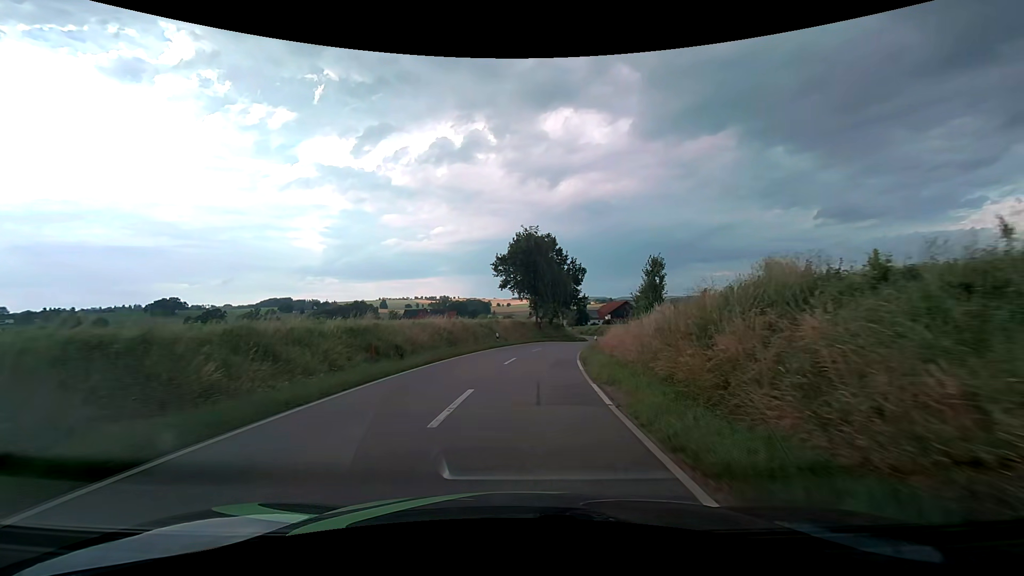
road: tertiary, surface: asphalt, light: Day
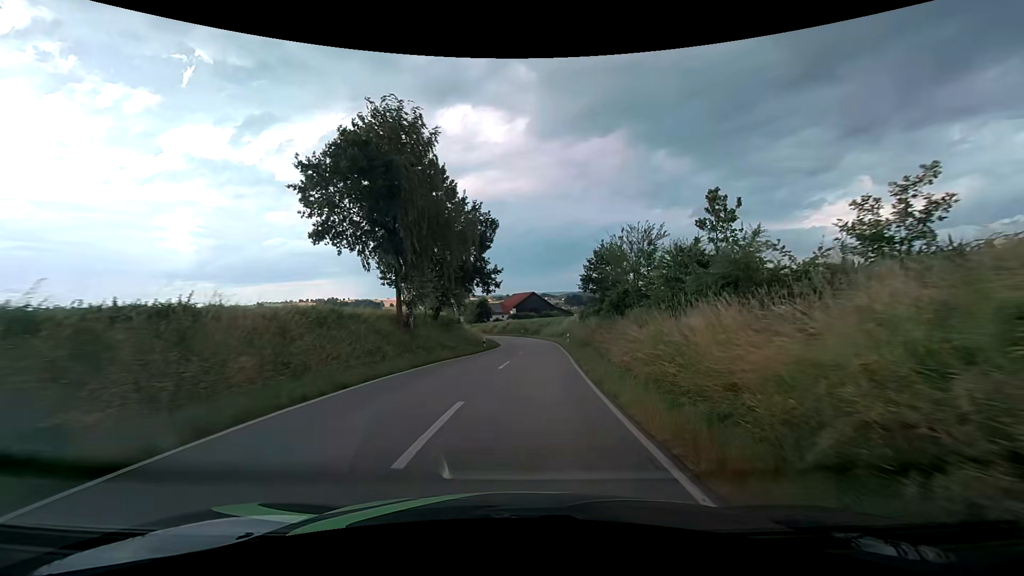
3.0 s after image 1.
(+3.4, +37.3) m; +12°
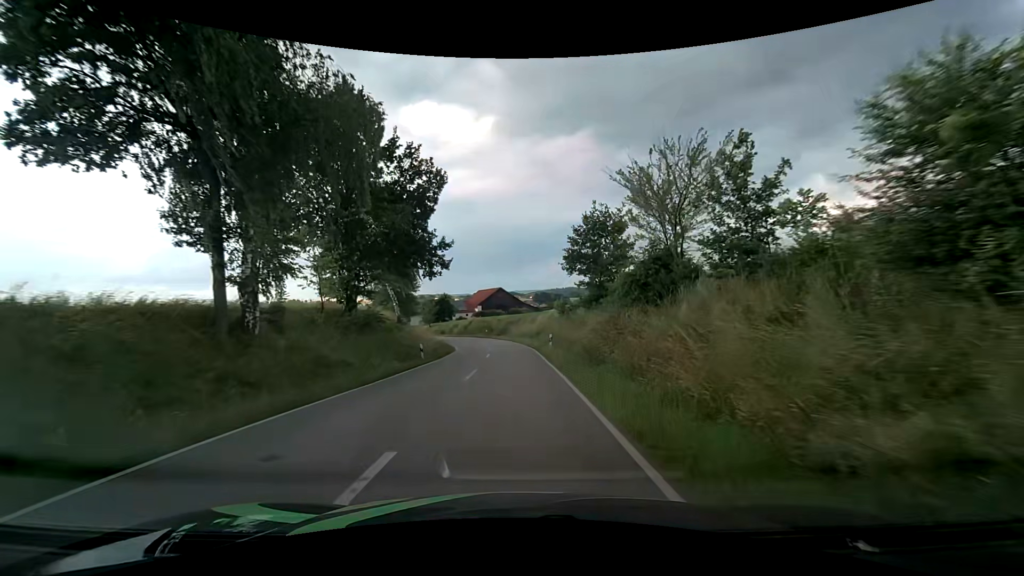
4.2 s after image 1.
(+0.6, +14.9) m; +4°
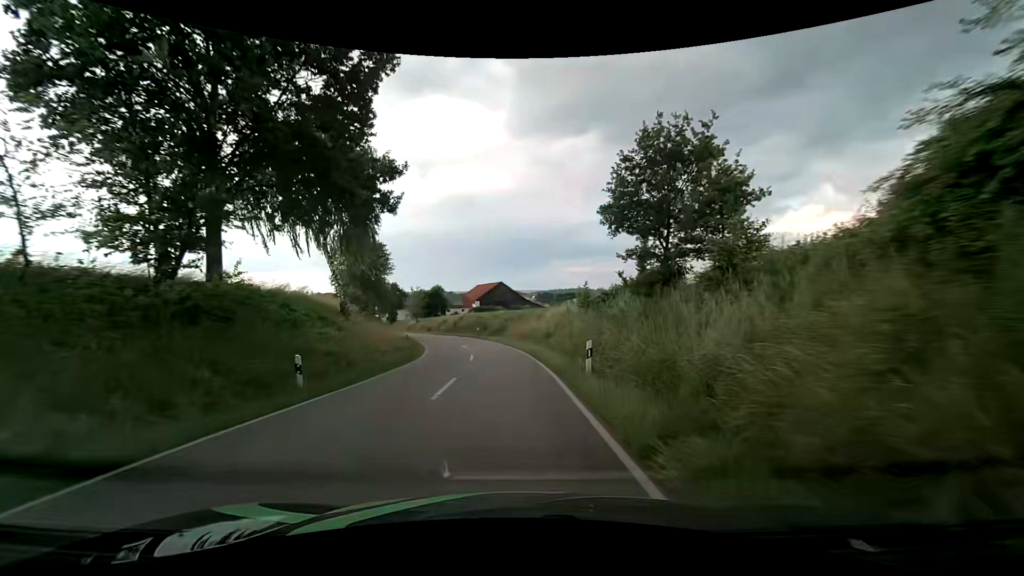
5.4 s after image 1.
(+0.1, +15.4) m; 0°
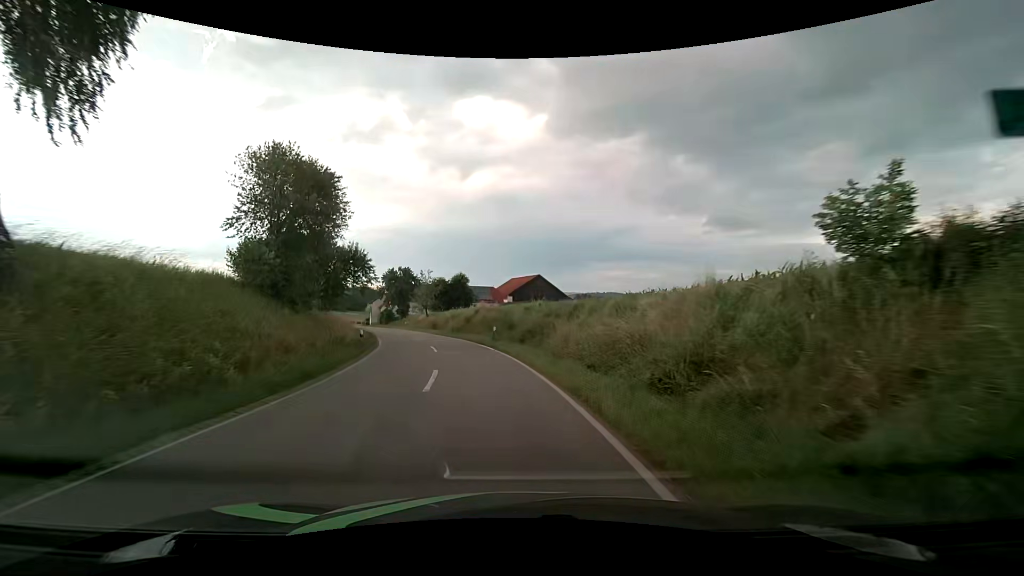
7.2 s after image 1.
(-0.5, +23.3) m; -3°
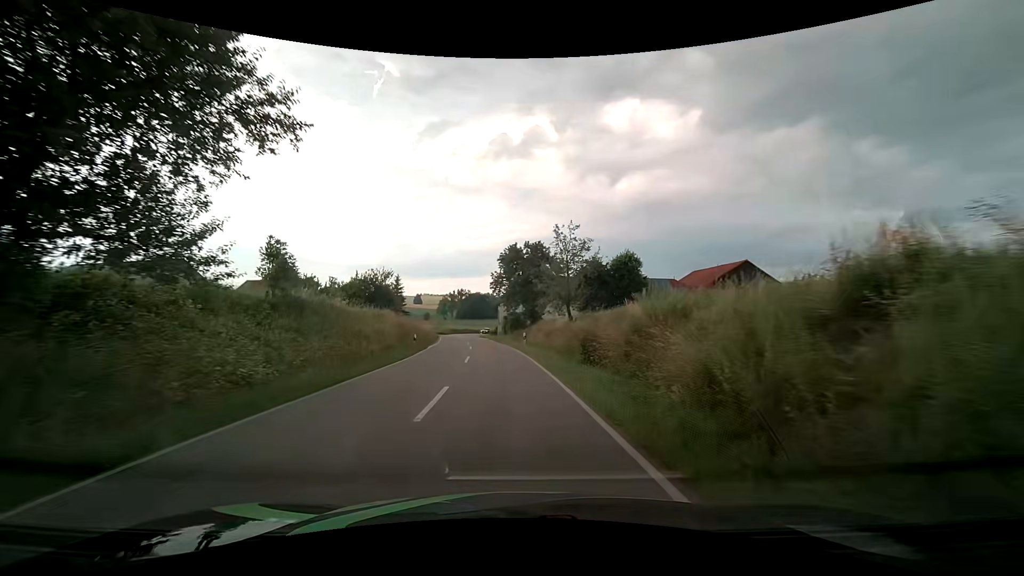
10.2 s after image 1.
(-6.4, +38.0) m; -18°
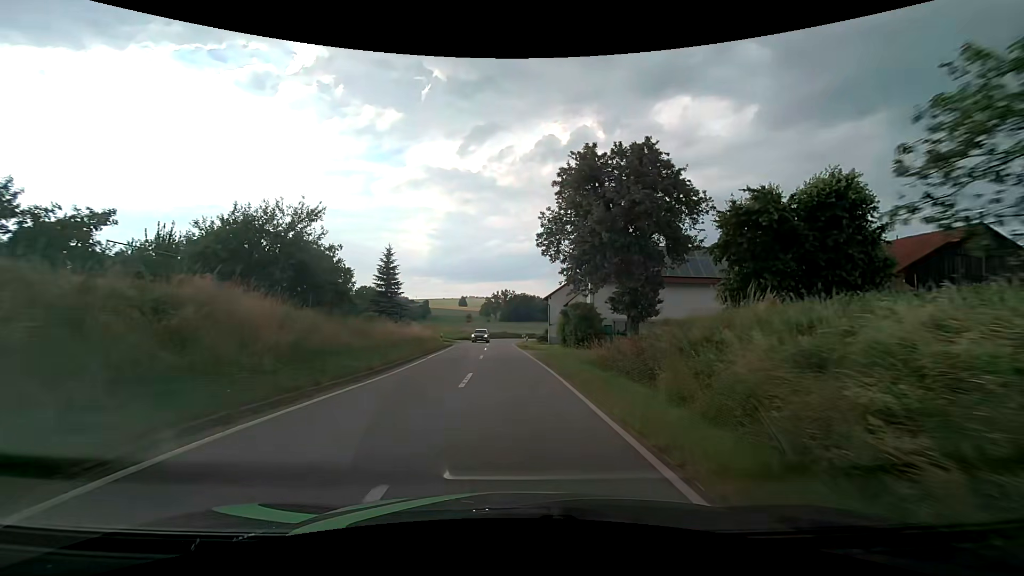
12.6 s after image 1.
(-1.8, +30.8) m; -6°
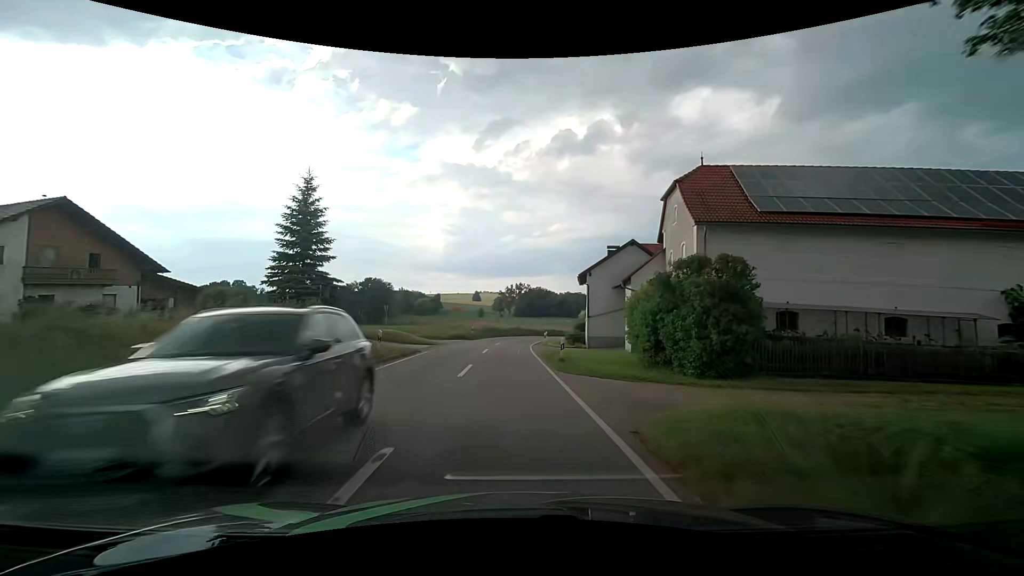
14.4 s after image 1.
(-0.3, +22.5) m; -1°
(0, +10) (0, +20) (-1, +30) (0, +40) (0, +50) (+2, +60) (+4, +70) (+8, +79) (+12, +88) (+16, +97) m
